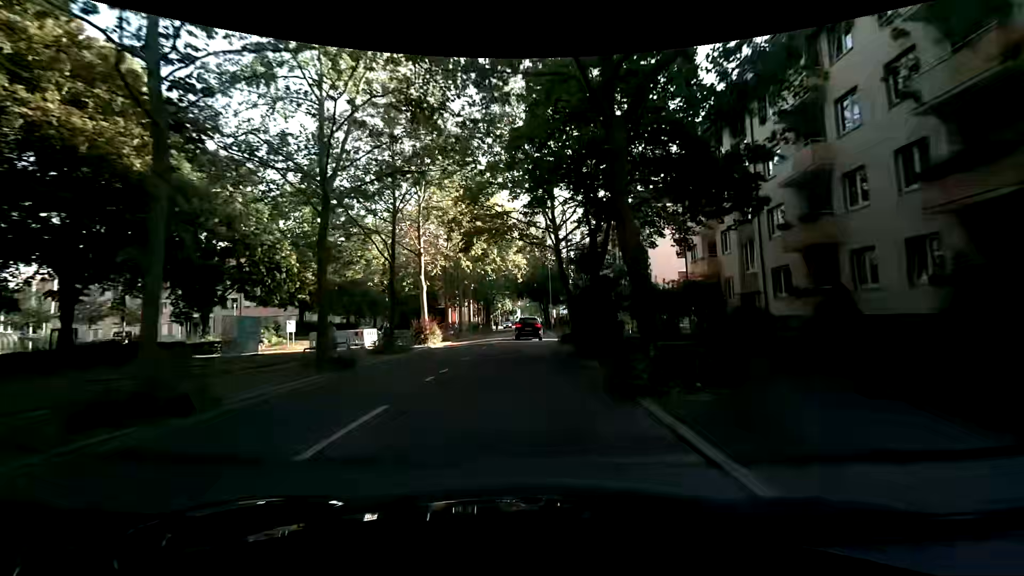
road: secondary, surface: asphalt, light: Day
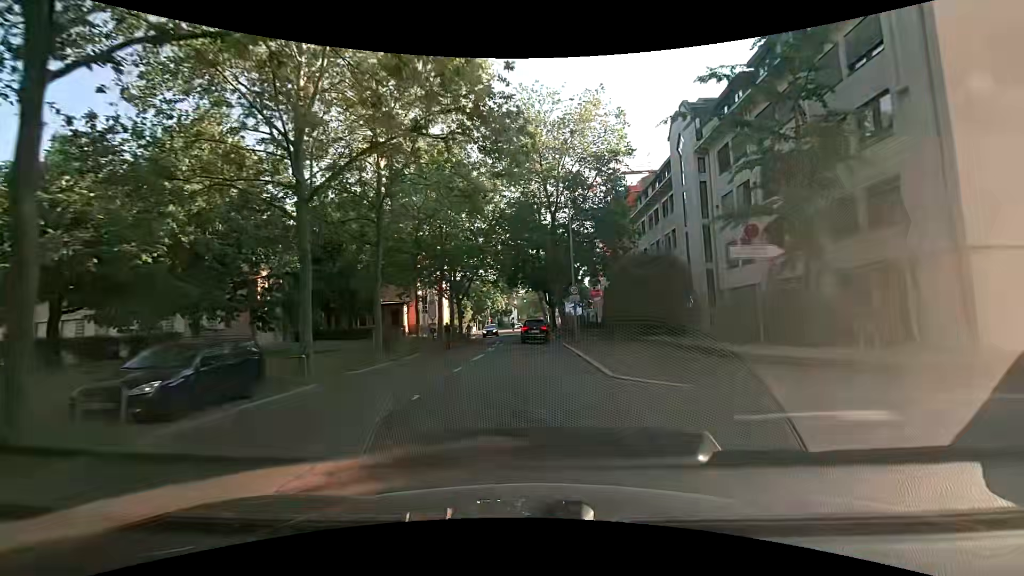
(-0.4, +34.6) m; 0°
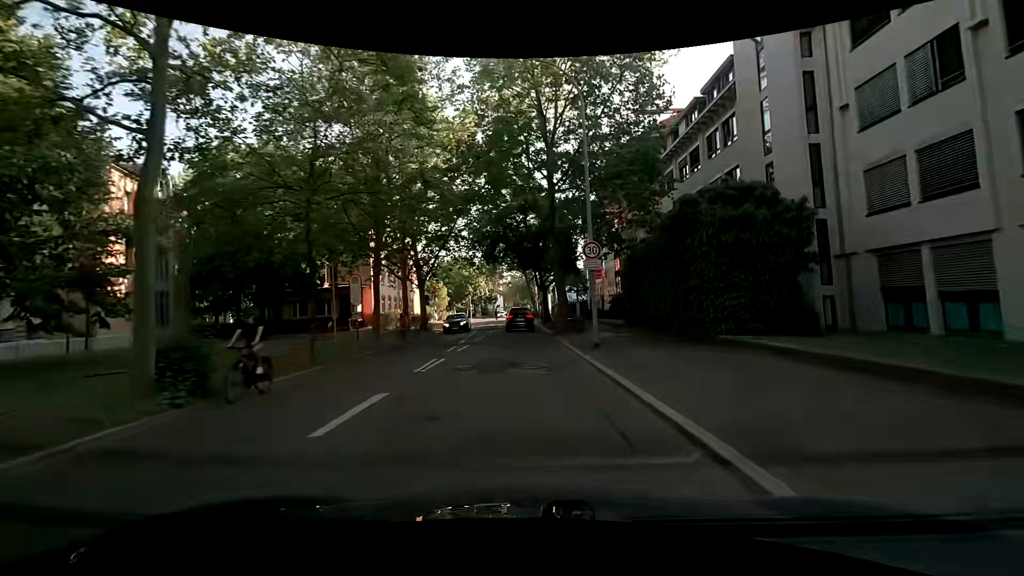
(0.0, +13.2) m; +1°
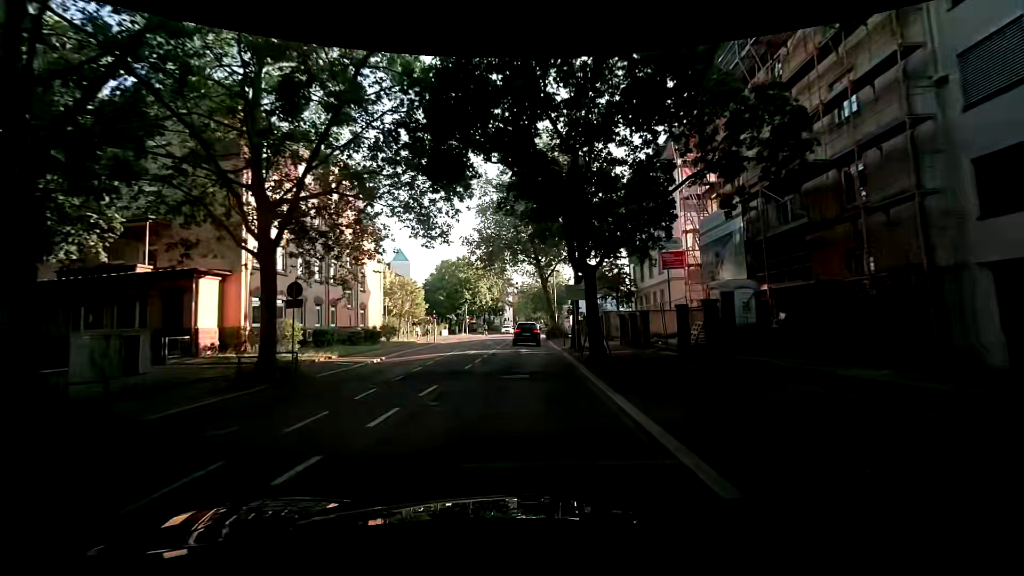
(-0.3, +26.1) m; -3°
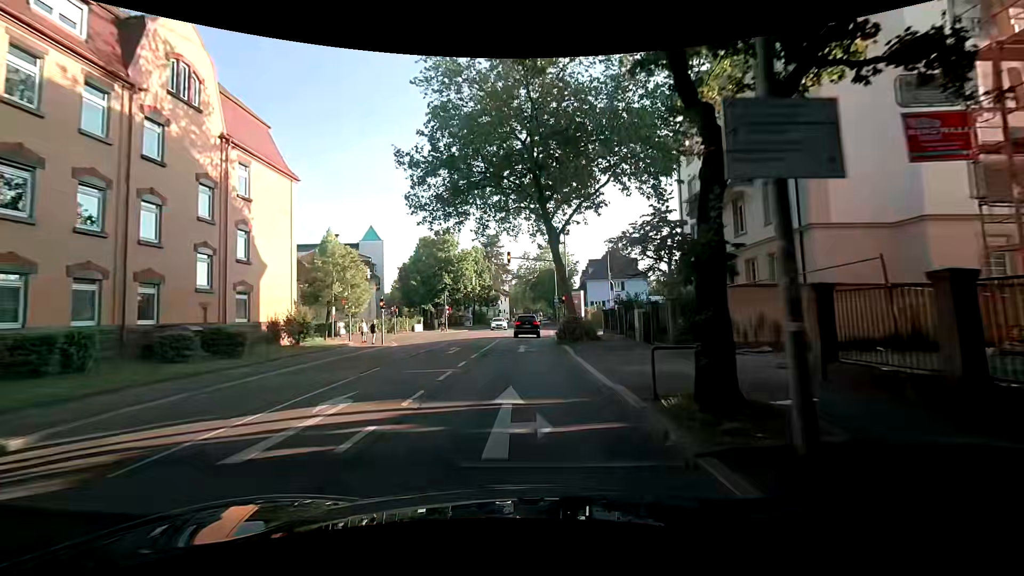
(+0.4, +19.3) m; +4°
